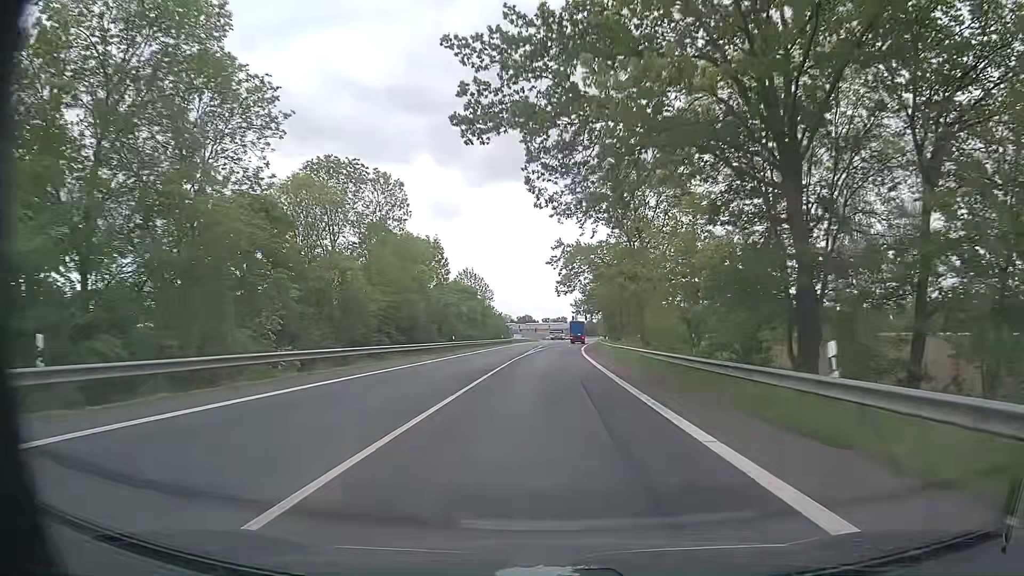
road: primary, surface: asphalt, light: Day
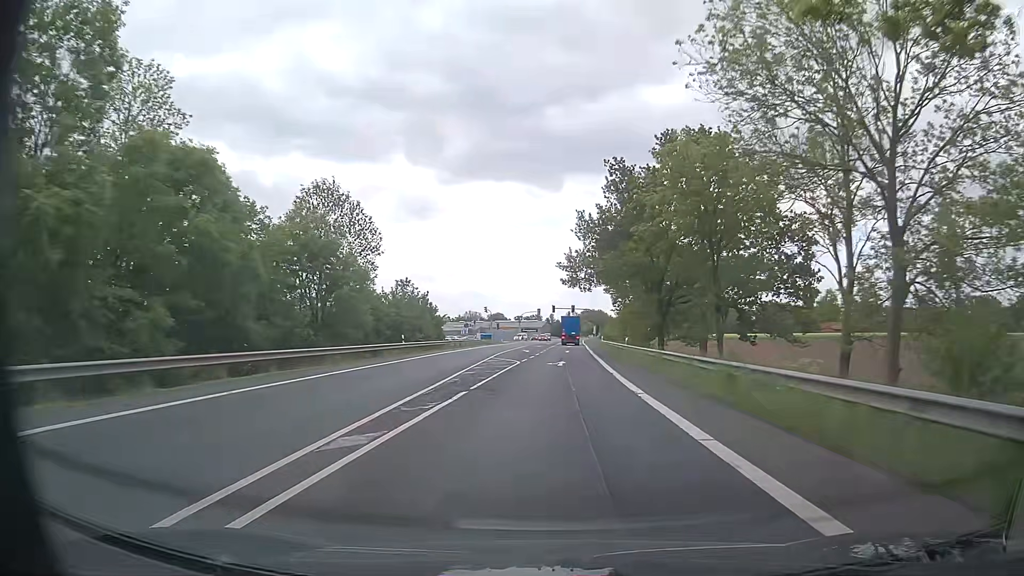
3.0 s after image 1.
(+1.0, +59.2) m; +2°
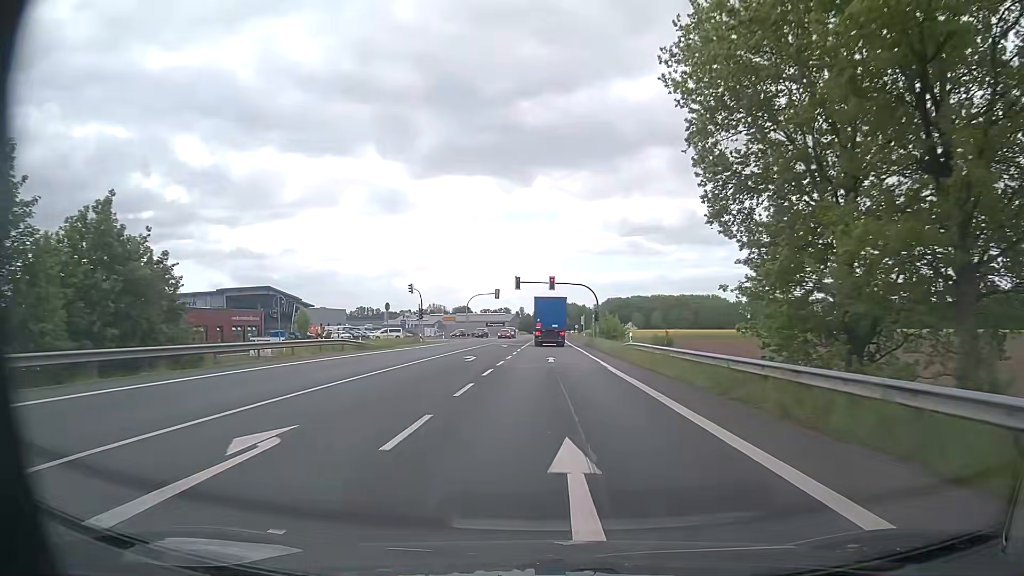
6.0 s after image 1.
(+1.2, +51.0) m; +2°
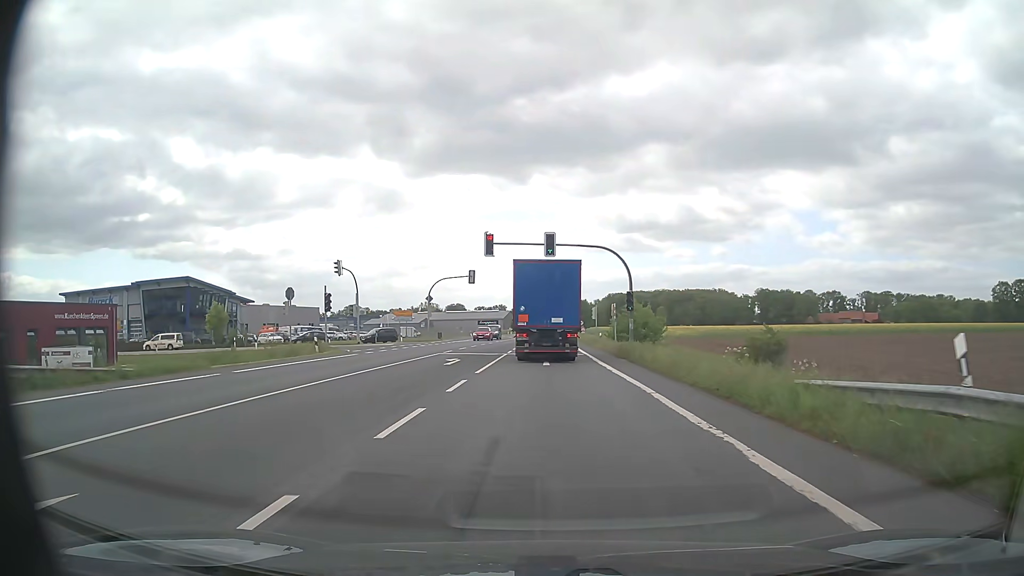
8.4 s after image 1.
(+0.3, +28.6) m; 0°
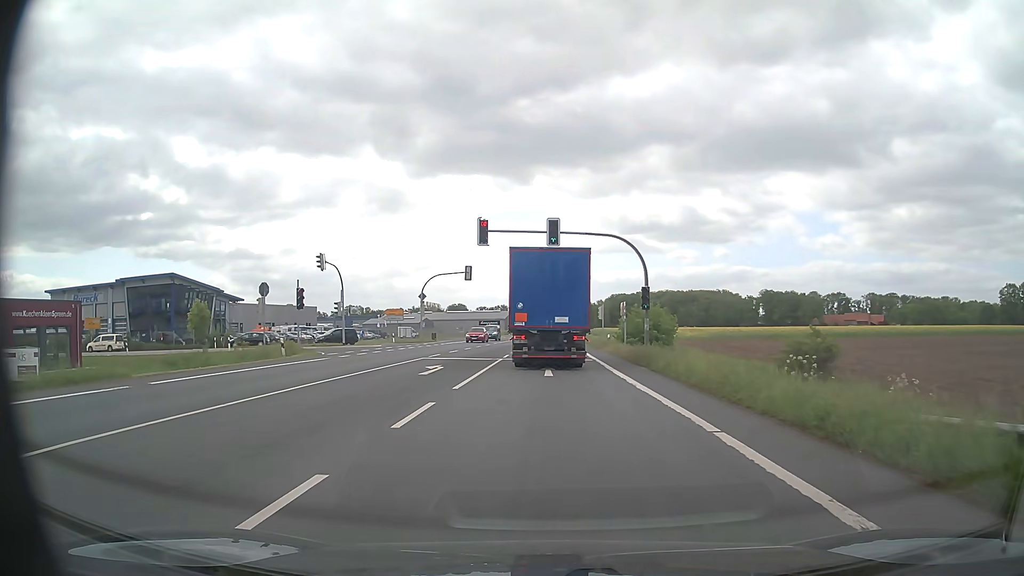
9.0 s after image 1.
(0.0, +5.0) m; 0°
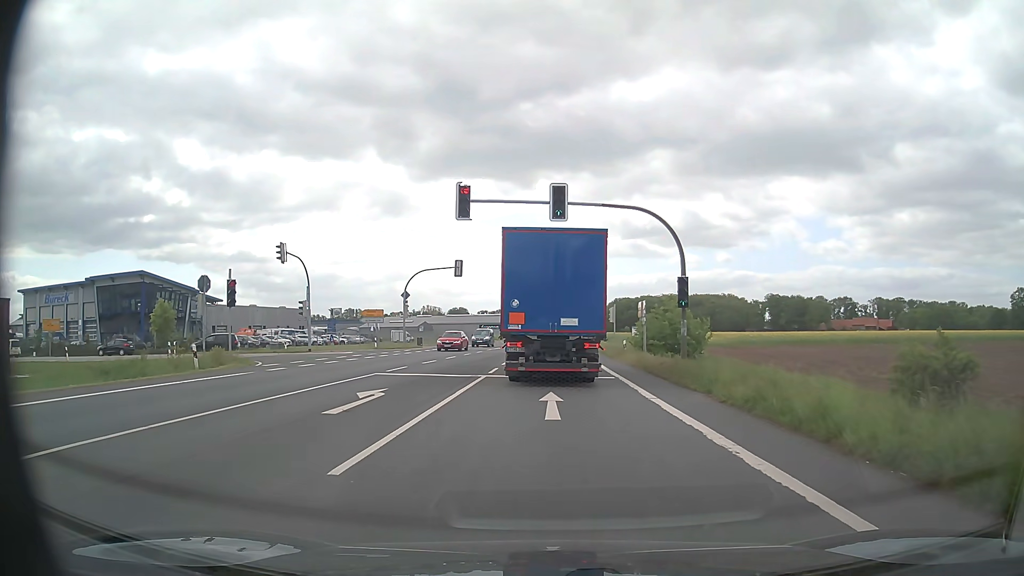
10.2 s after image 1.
(0.0, +8.5) m; 0°
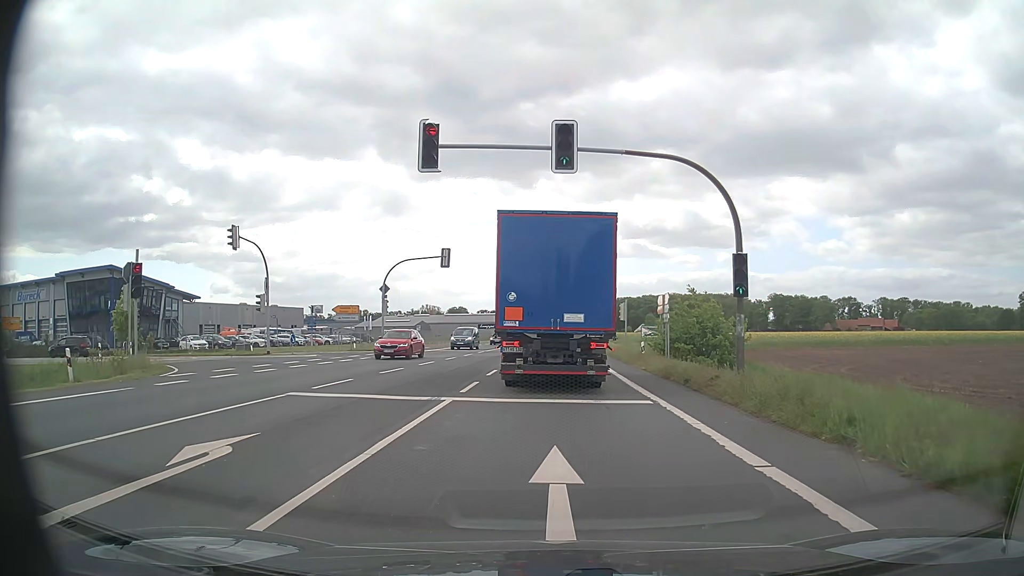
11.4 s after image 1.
(0.0, +7.3) m; 0°
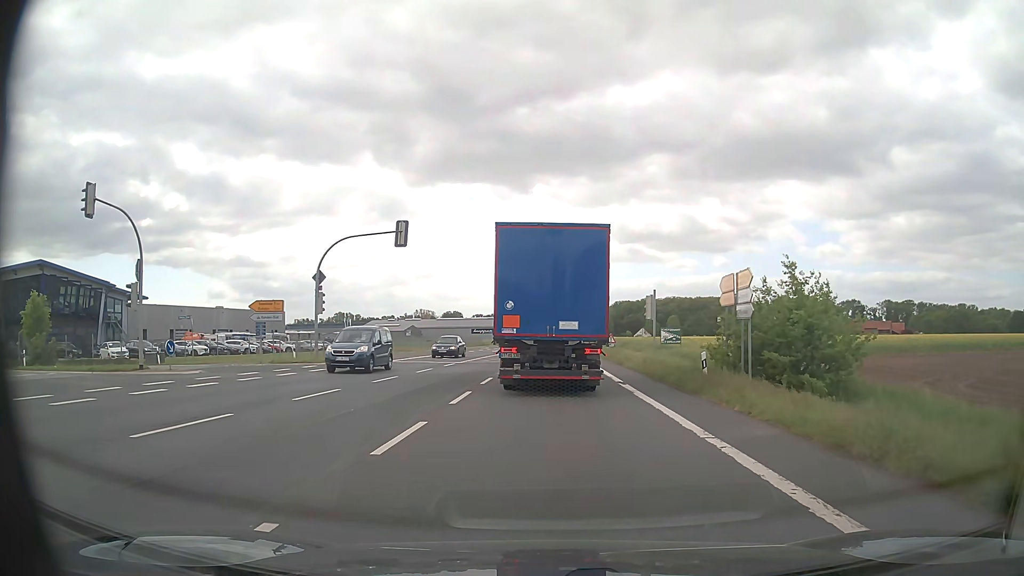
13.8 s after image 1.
(+0.1, +13.6) m; 0°
(0, +10) (0, +20) (0, +30) (0, +40) (0, +50) (0, +60) (0, +70) (0, +80) (0, +90) (+1, +100) m
